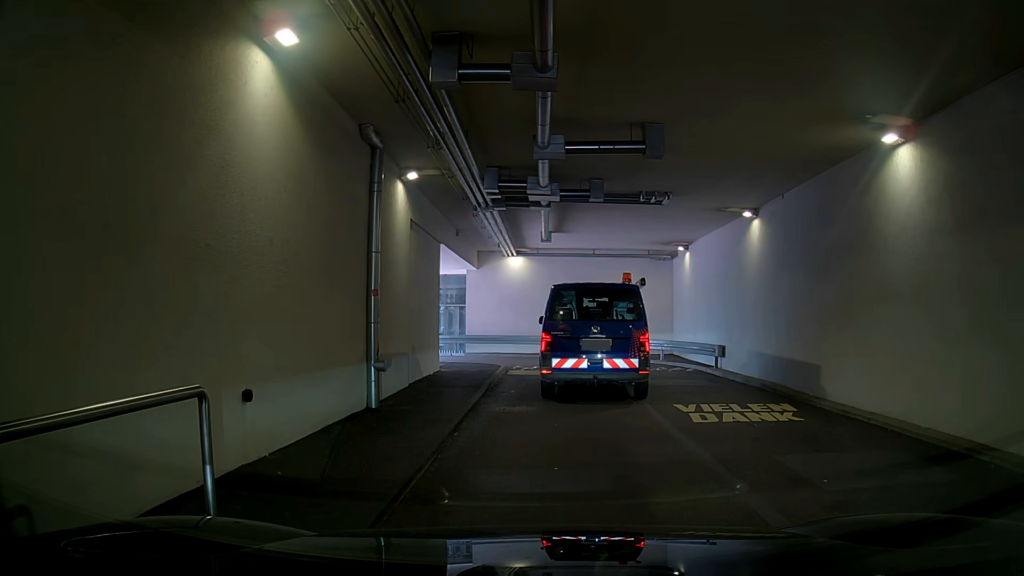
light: Day
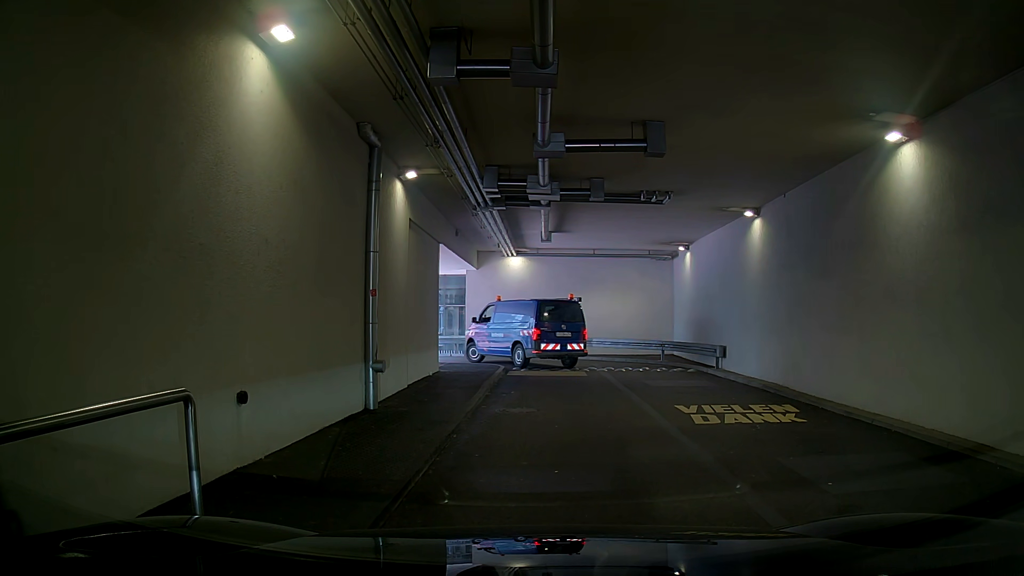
(0.0, +0.2) m; 0°
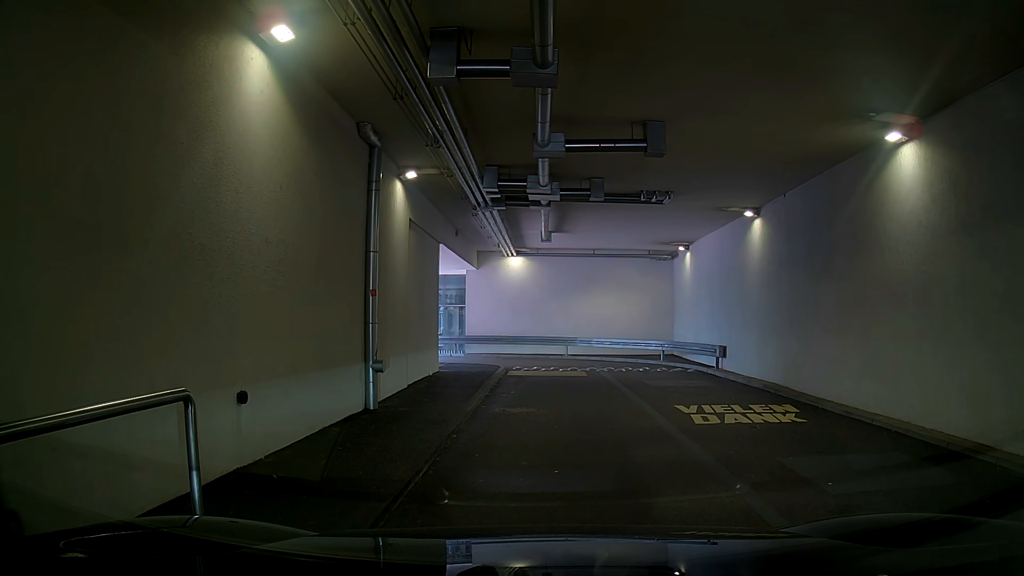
(0.0, 0.0) m; 0°
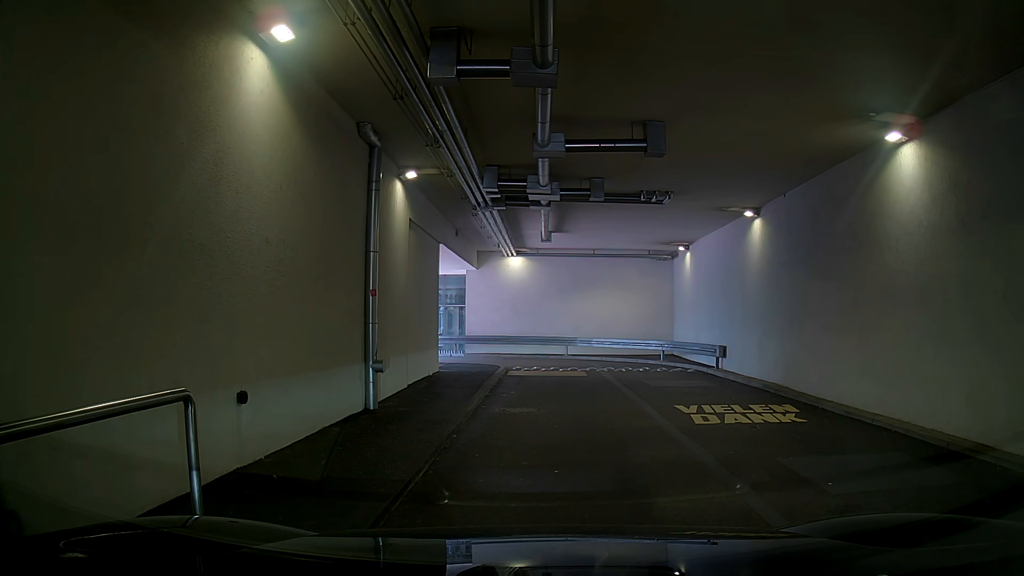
(0.0, 0.0) m; 0°
